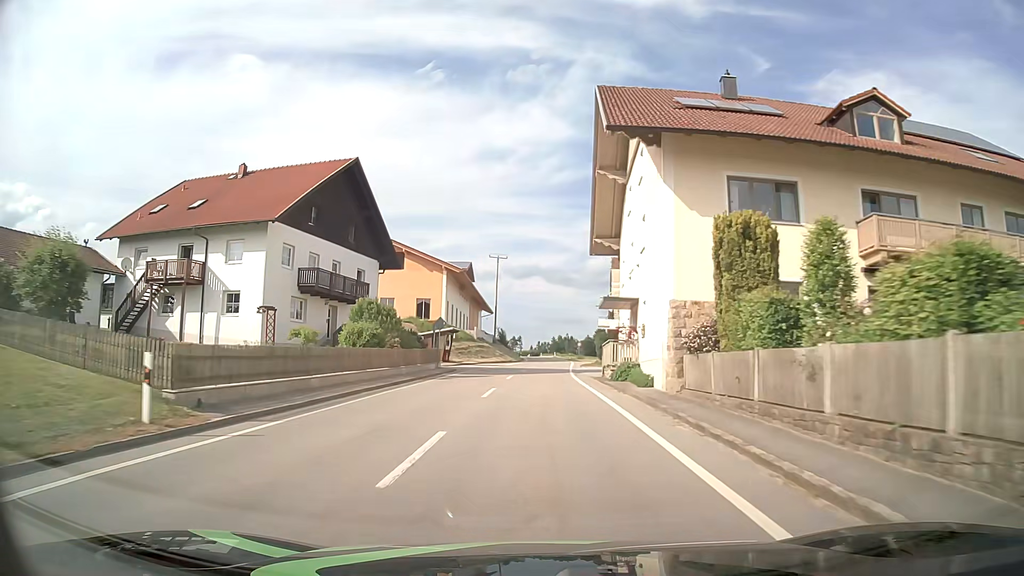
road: tertiary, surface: asphalt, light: Day
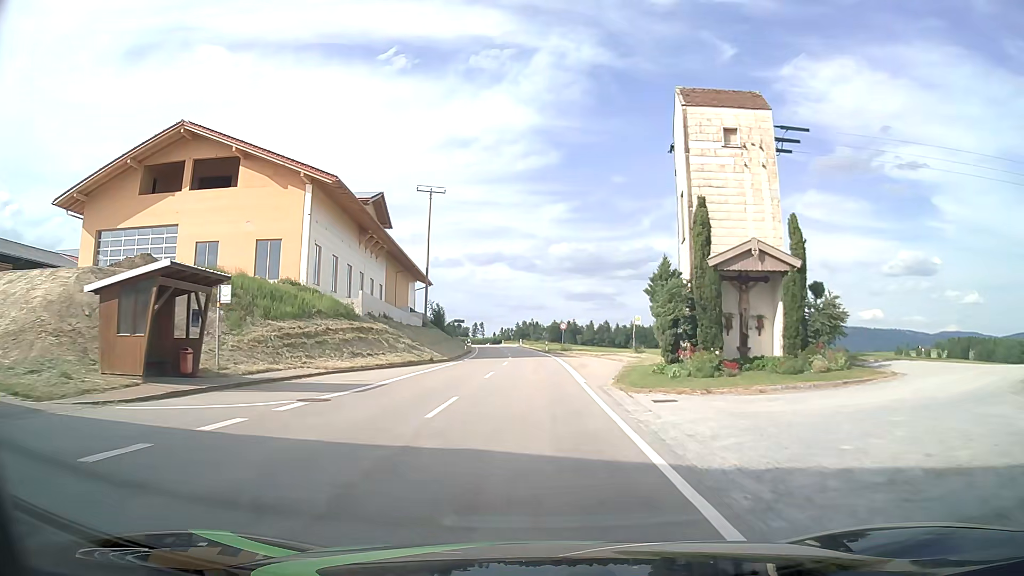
(+0.8, +42.4) m; +3°
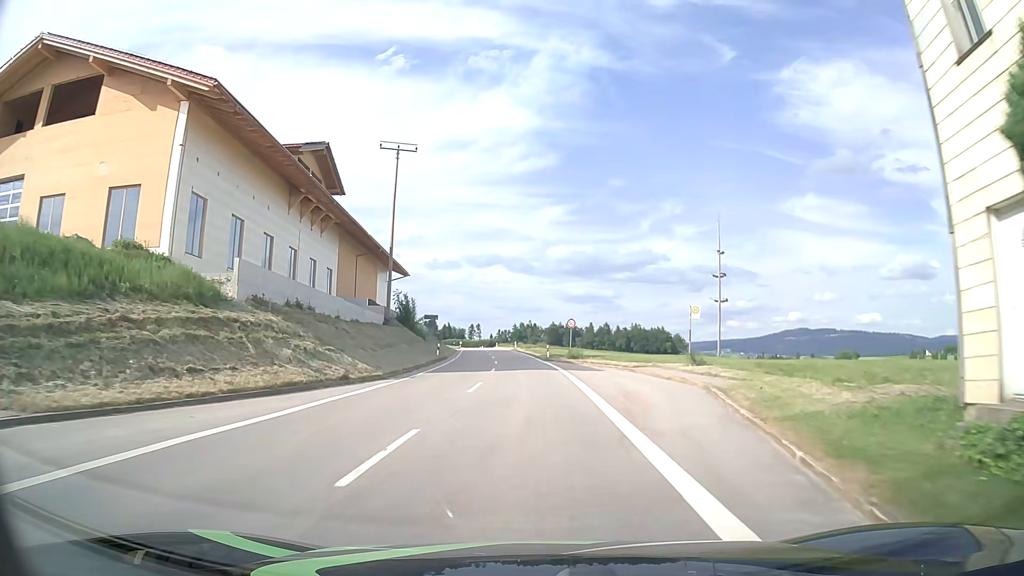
(+0.1, +17.2) m; 0°
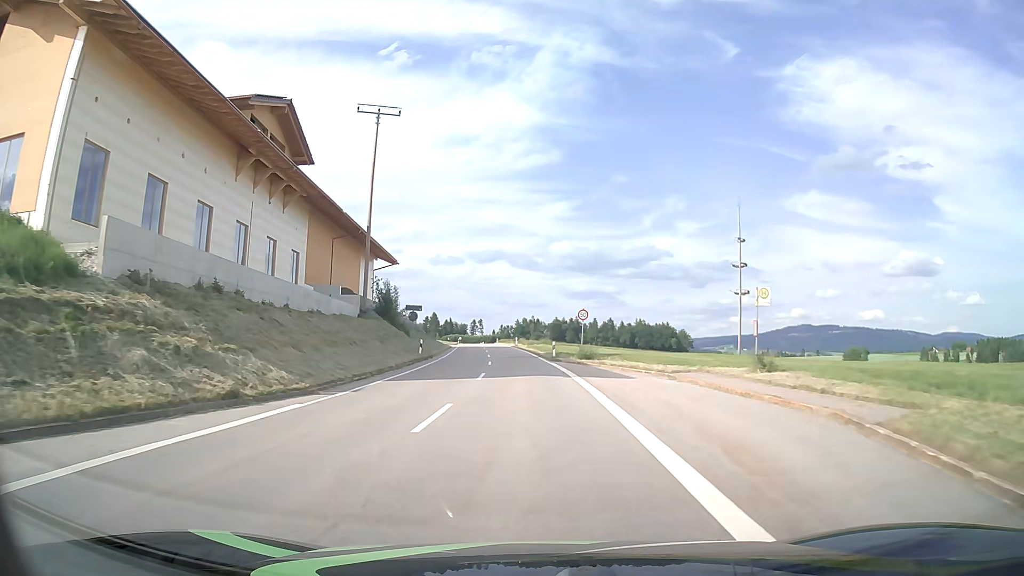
(0.0, +8.4) m; -1°
(0, +10) (0, +20) (0, +30) (-1, +40) (-1, +50) (-2, +60) (-3, +70) (-3, +80) (-4, +90) (-5, +100) m
